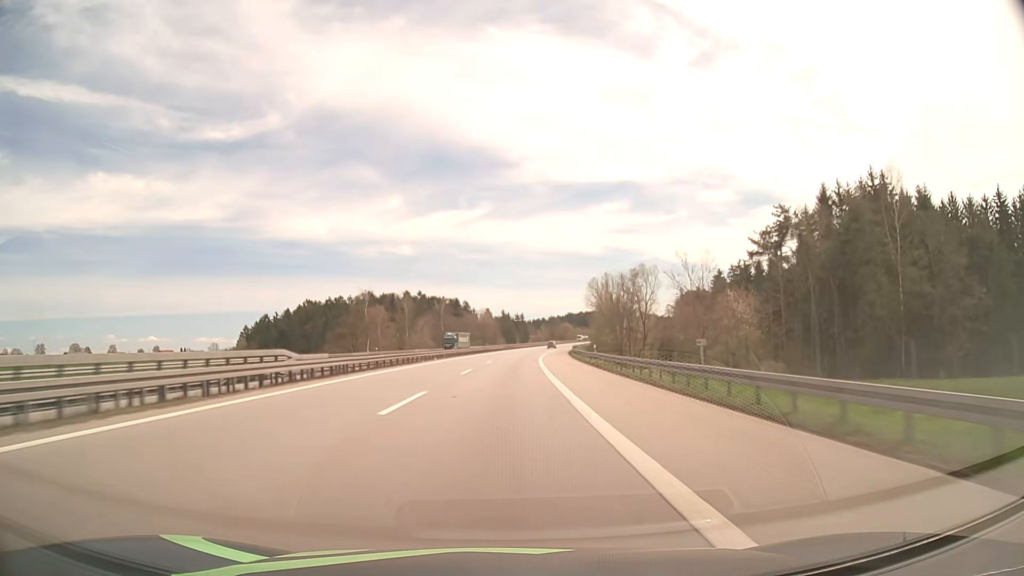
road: motorway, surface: asphalt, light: Day
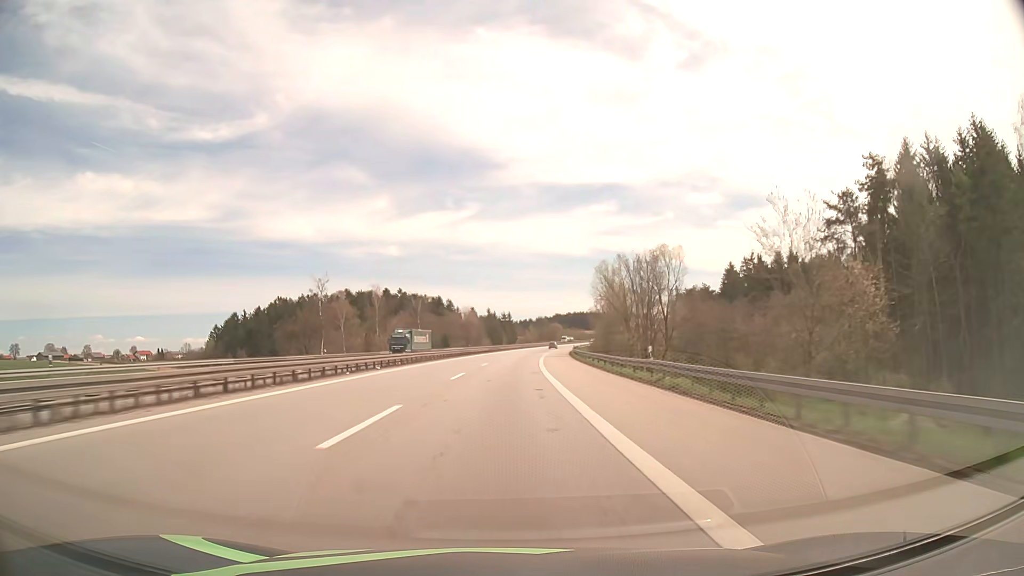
(+0.2, +22.2) m; +1°
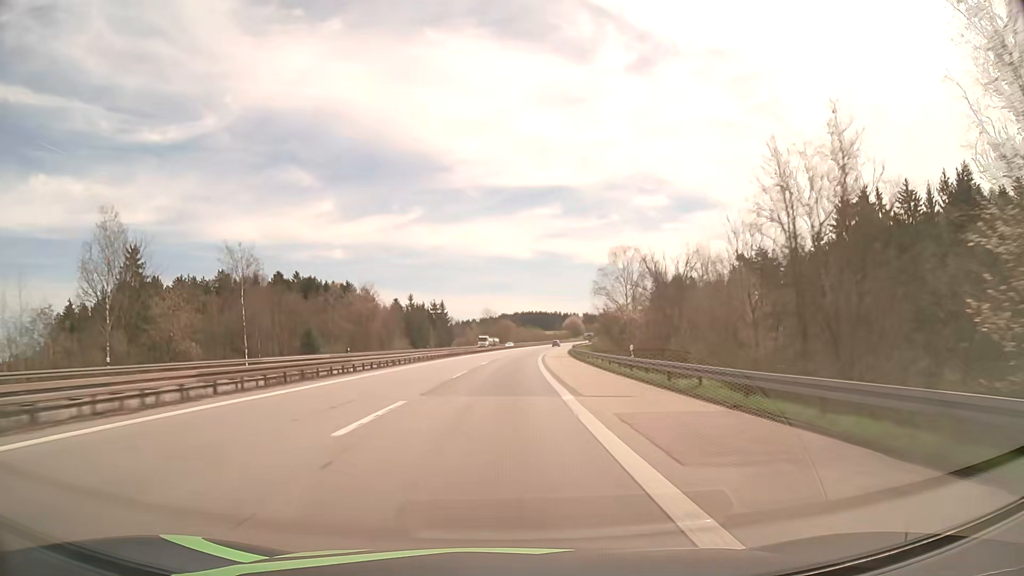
(+3.7, +87.8) m; +5°
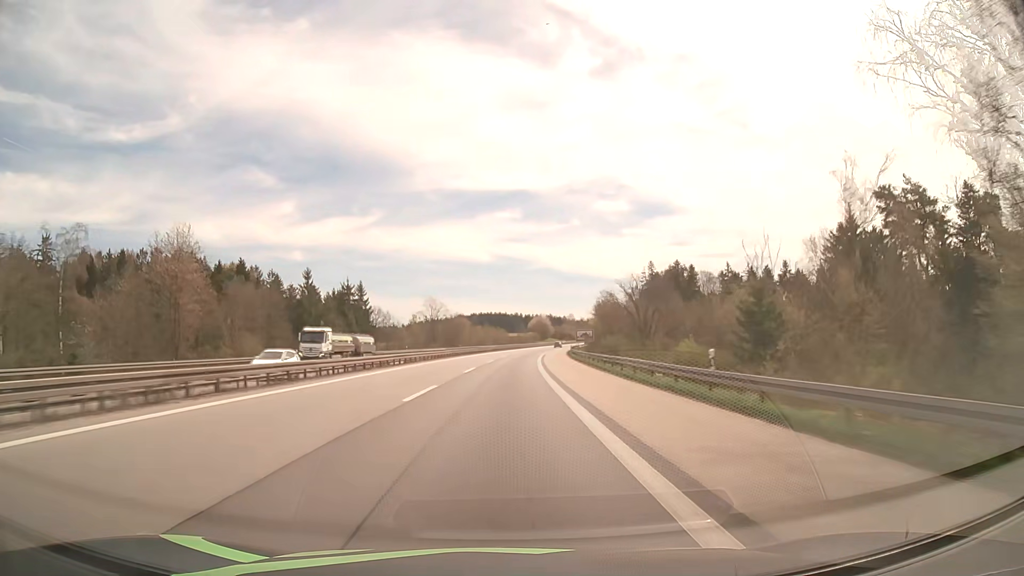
(+1.9, +65.2) m; +3°
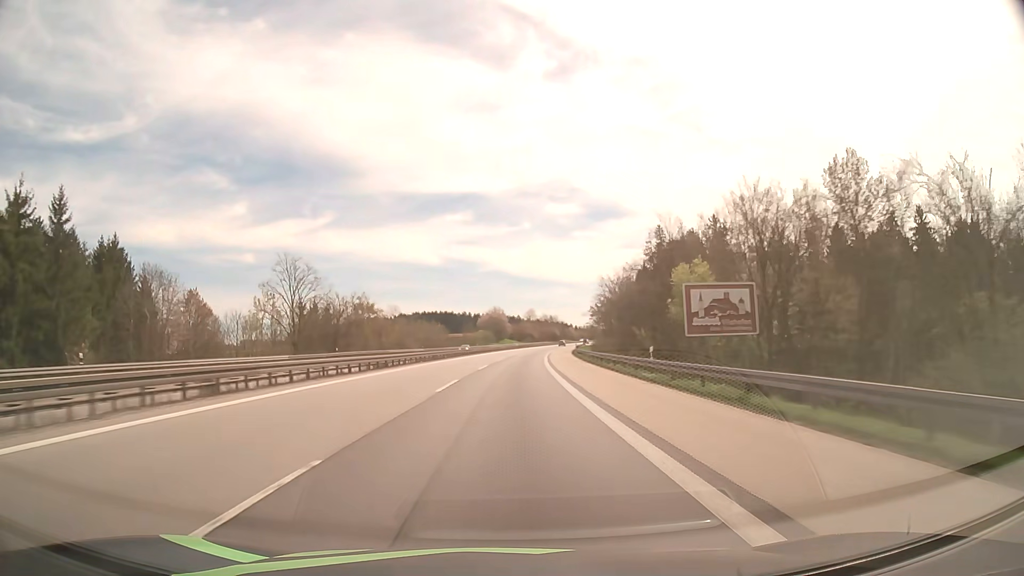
(+3.0, +86.2) m; +4°
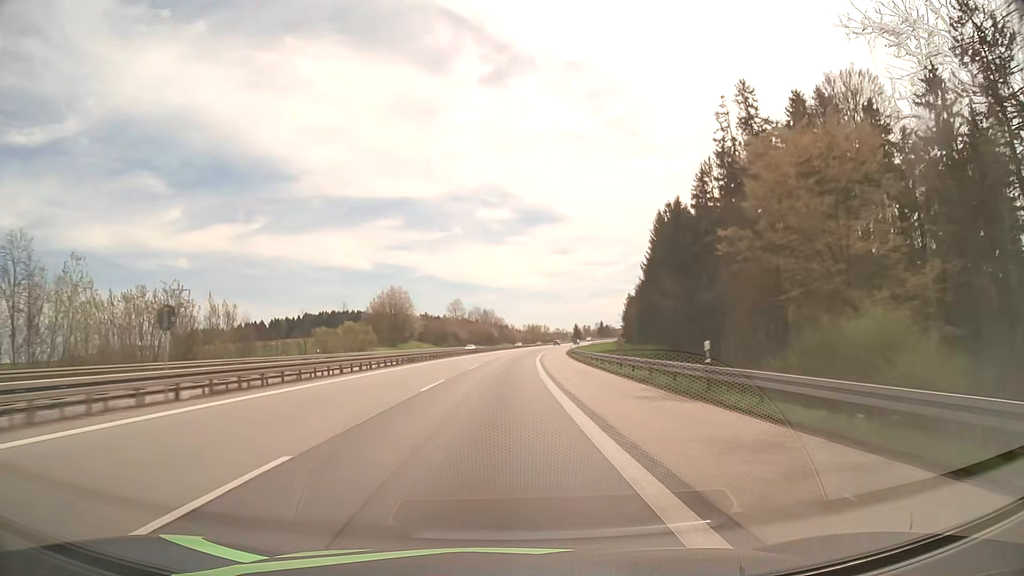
(+6.3, +106.7) m; +6°
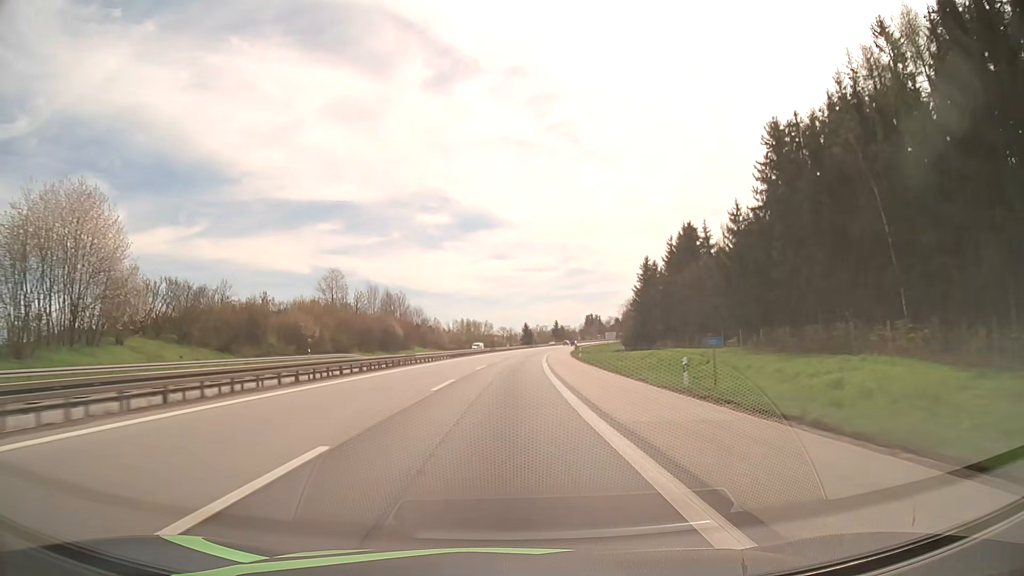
(+5.1, +106.3) m; +5°
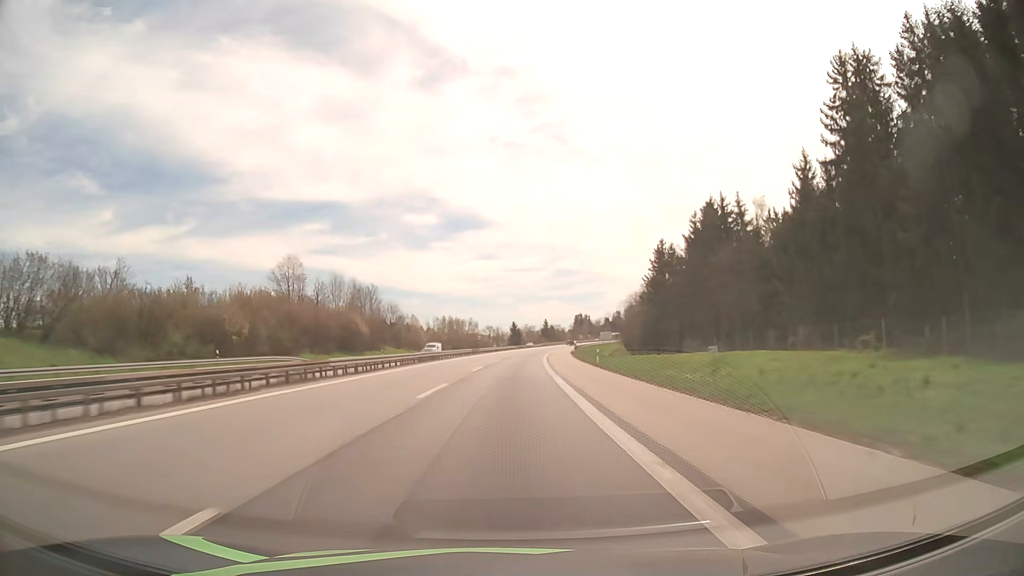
(+0.2, +21.3) m; +1°
